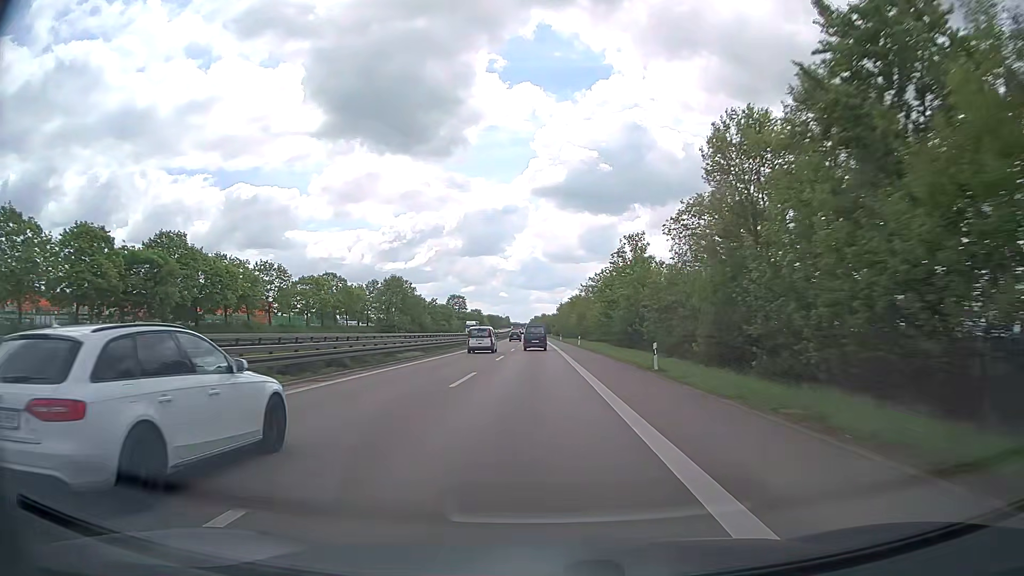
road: trunk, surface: asphalt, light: Day
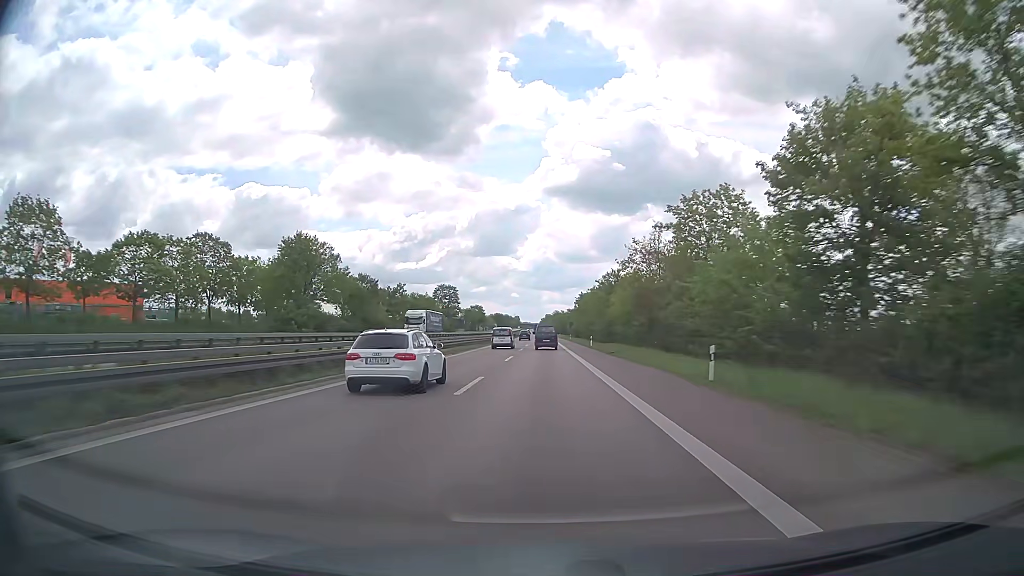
(-0.6, +55.4) m; -1°
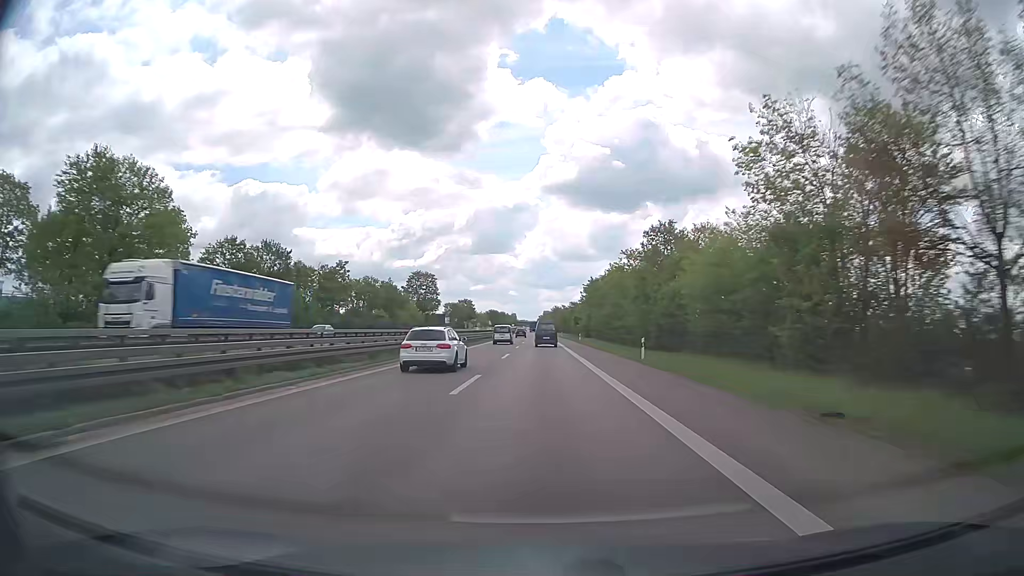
(0.0, +36.8) m; 0°
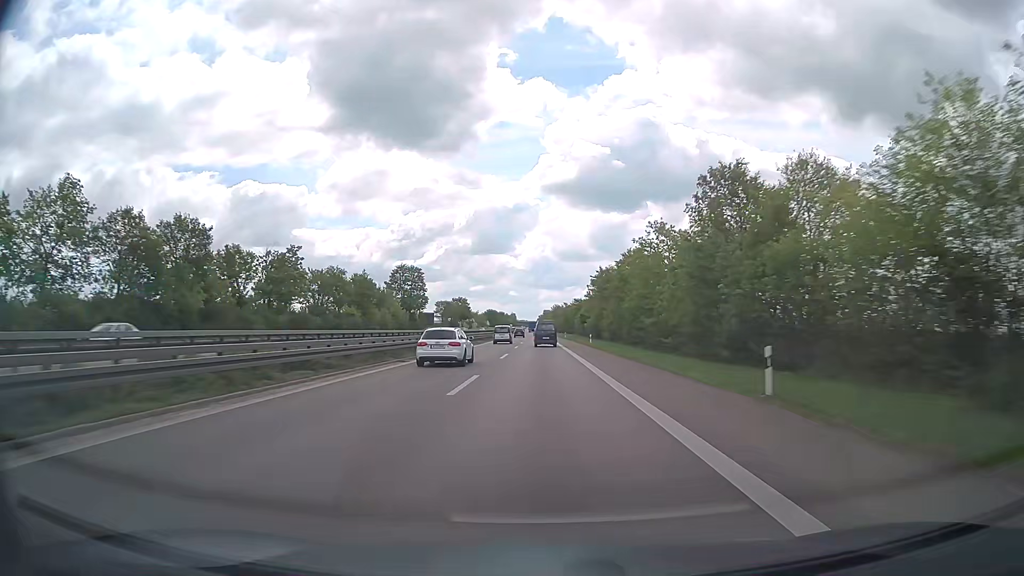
(0.0, +18.1) m; 0°
(0, +10) (0, +20) (0, +30) (0, +40) (0, +50) (0, +60) (0, +70) (0, +80) (0, +90) (0, +100) m
